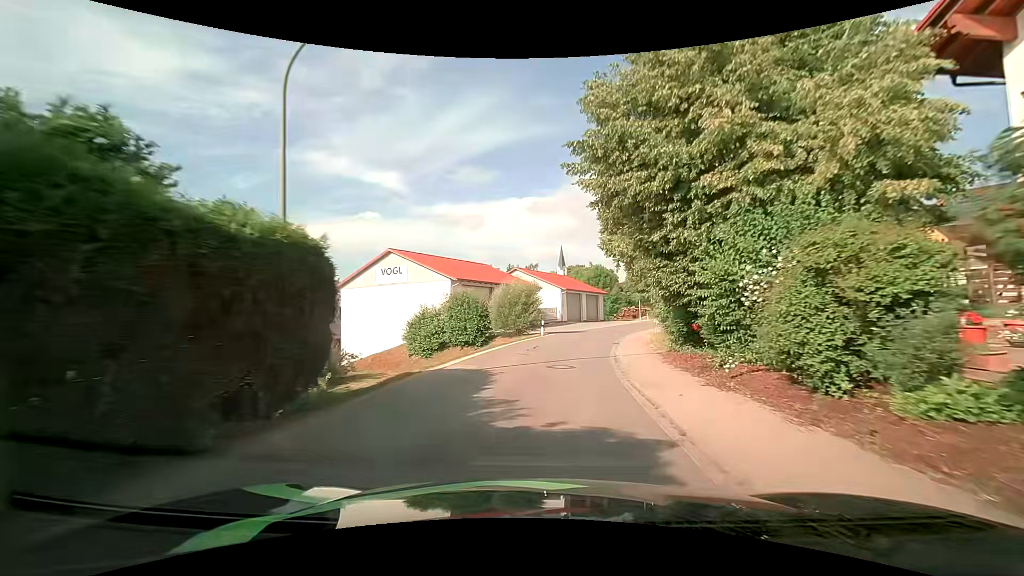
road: tertiary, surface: asphalt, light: Day
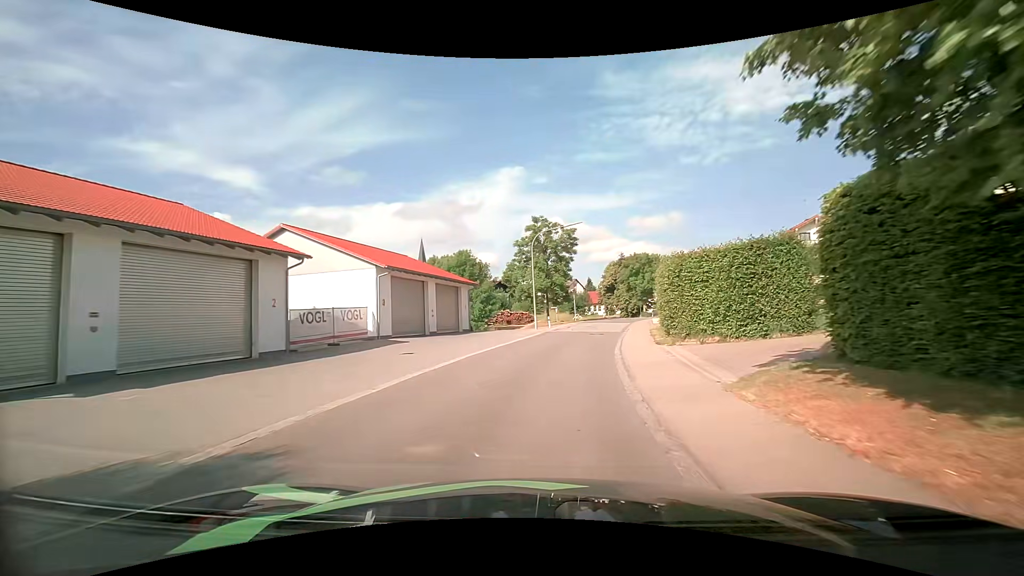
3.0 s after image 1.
(+4.4, +34.1) m; +14°
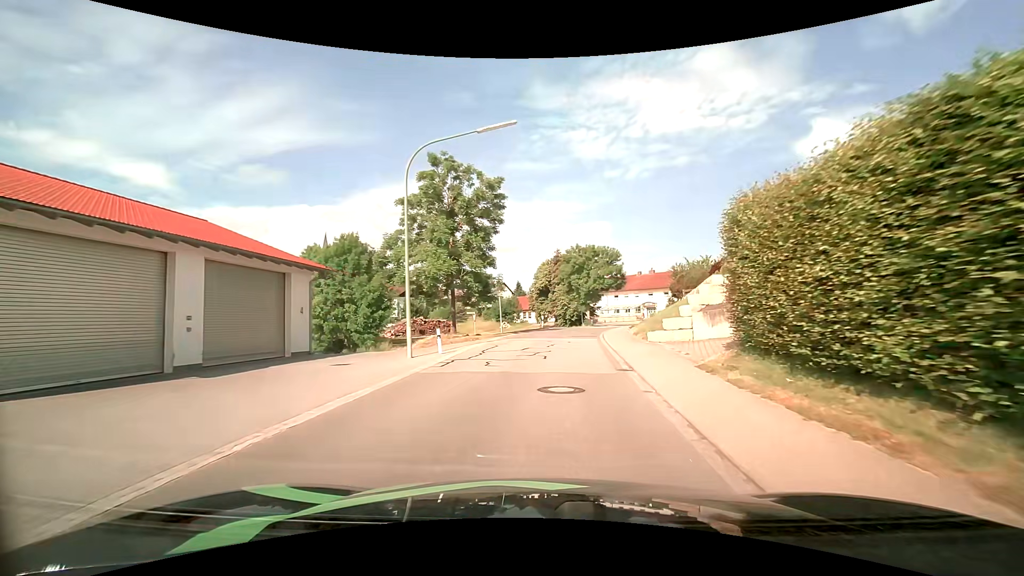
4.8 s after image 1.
(+1.6, +19.7) m; +9°
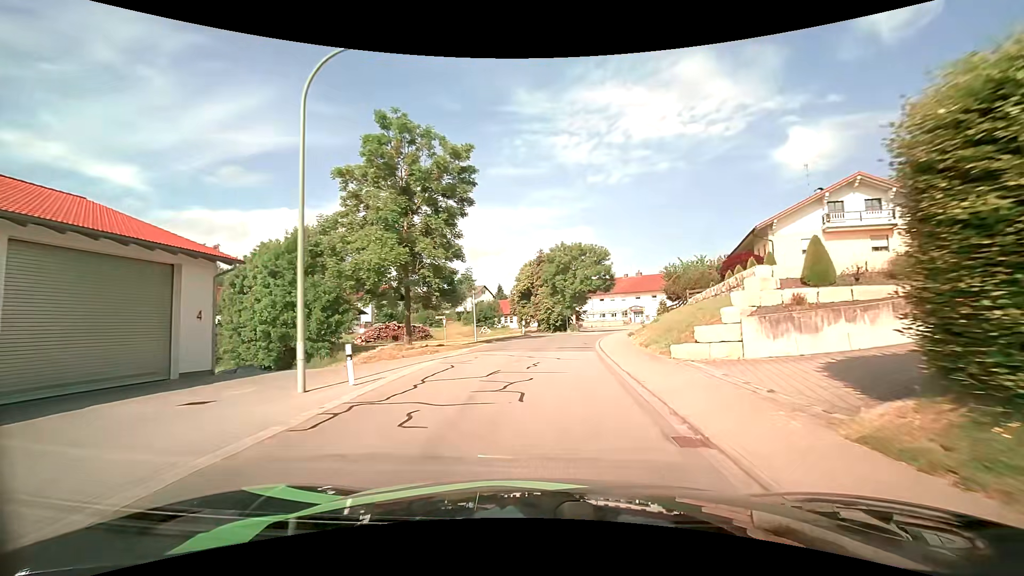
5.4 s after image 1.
(+0.1, +6.0) m; +2°
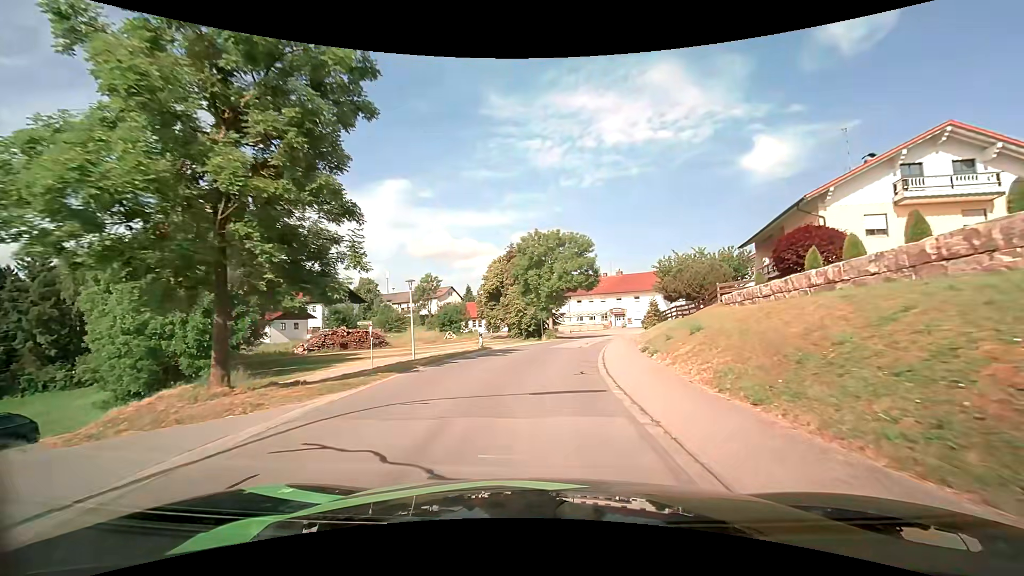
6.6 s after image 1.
(+0.4, +11.0) m; +4°
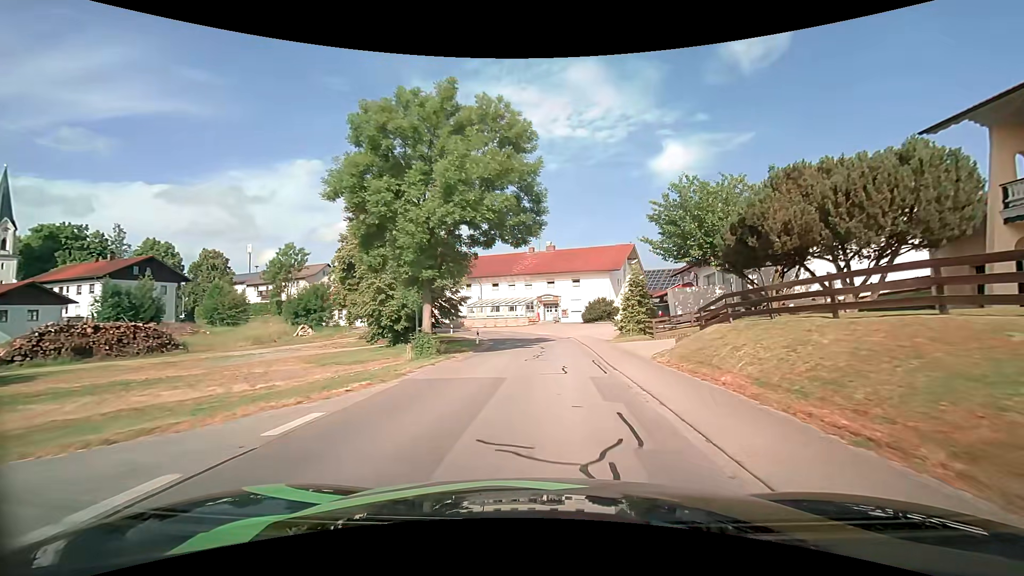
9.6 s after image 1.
(+1.9, +29.3) m; +9°
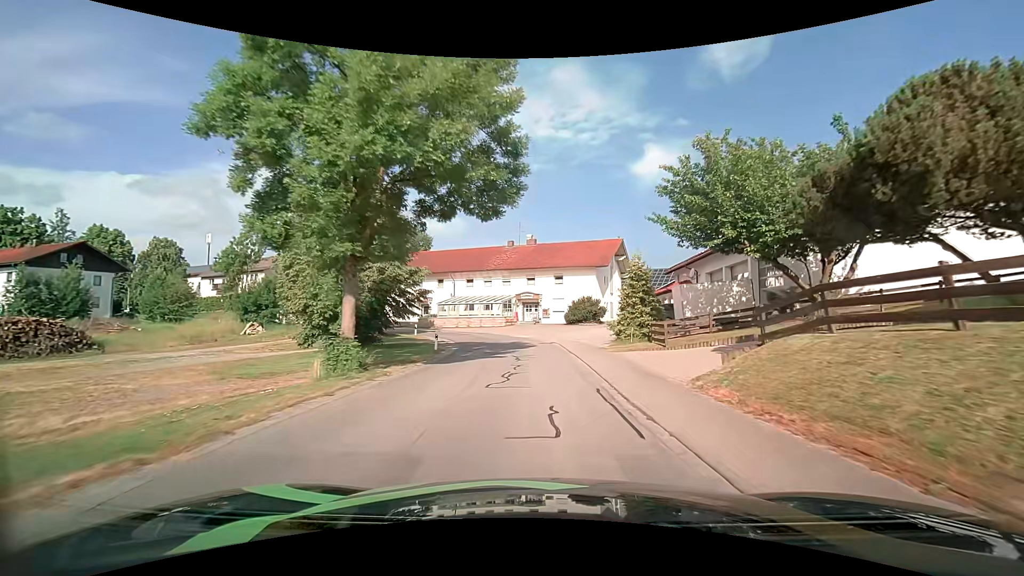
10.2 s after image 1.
(+0.1, +6.4) m; +2°
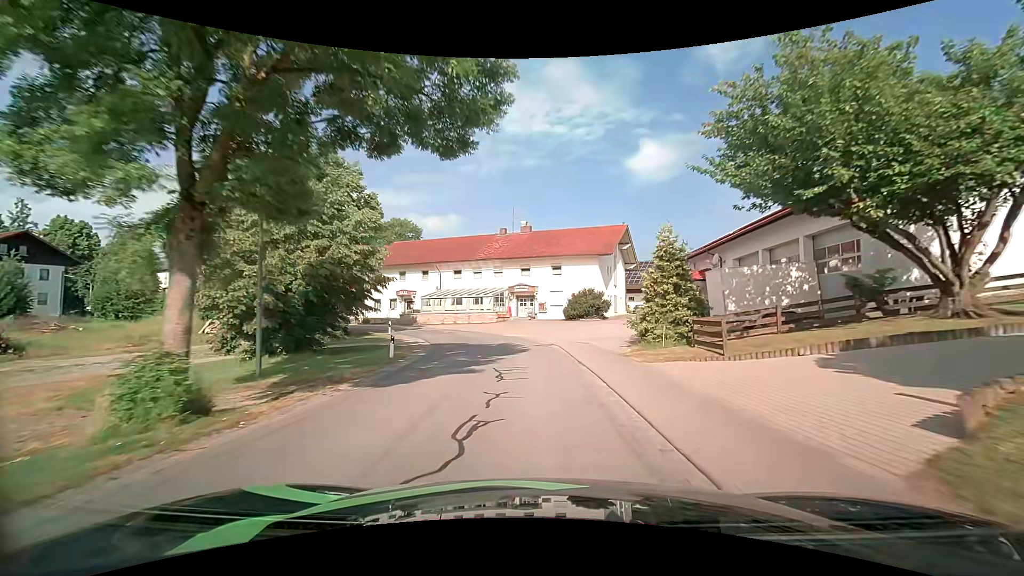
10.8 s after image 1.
(+0.1, +6.4) m; +1°
(0, +10) (-1, +20) (-3, +30) (-6, +39) (-12, +47) (-19, +54) (-28, +59) (-37, +63) (-47, +66) (-56, +70) m
